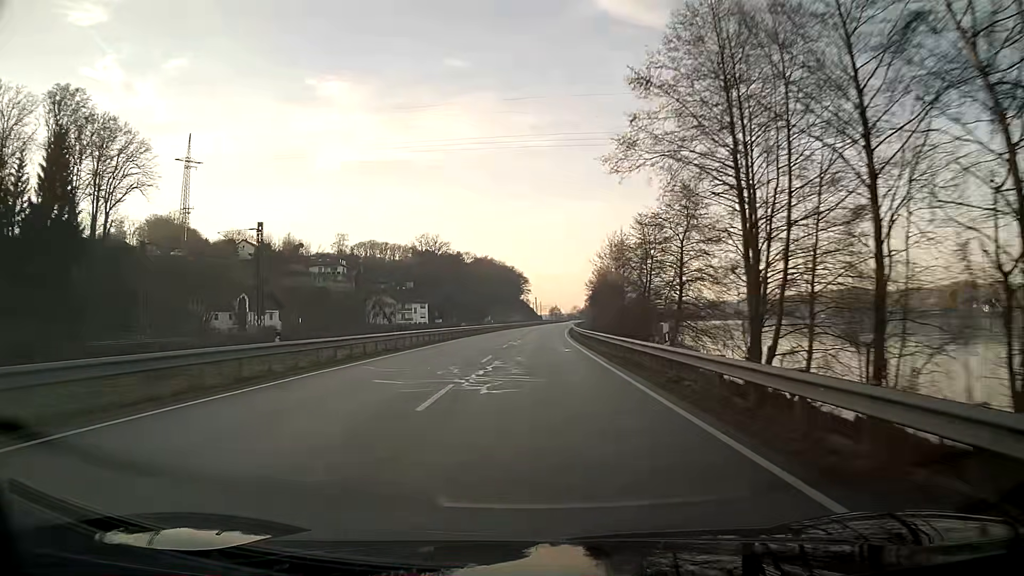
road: primary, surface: asphalt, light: Day
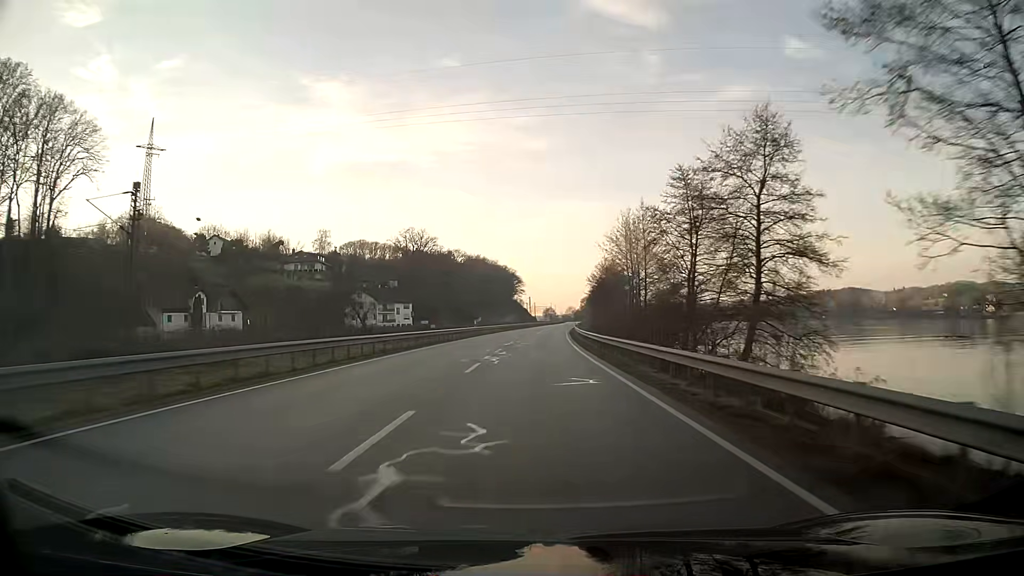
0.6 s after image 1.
(+0.1, +16.0) m; +1°
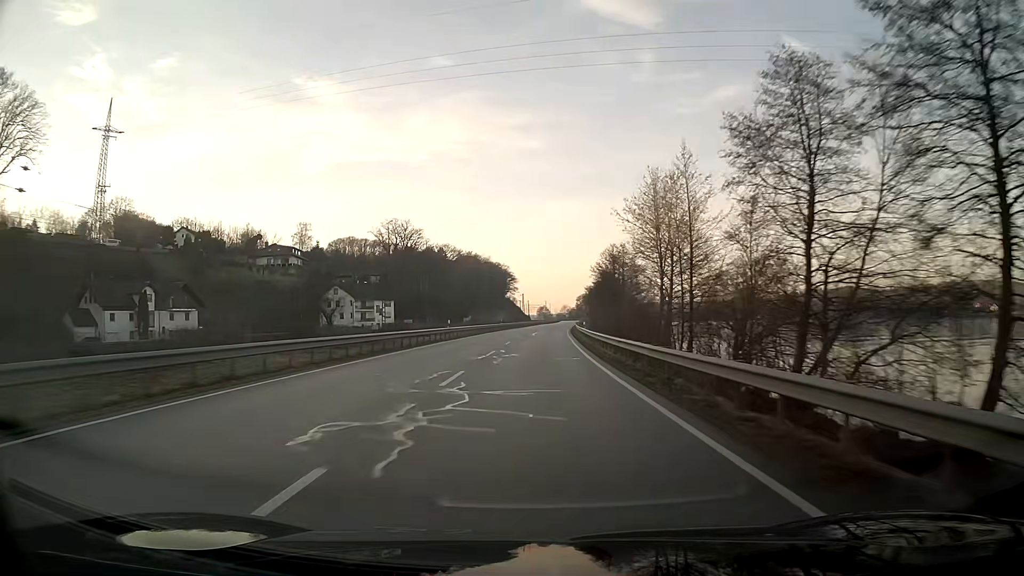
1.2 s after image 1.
(+0.1, +16.0) m; +1°
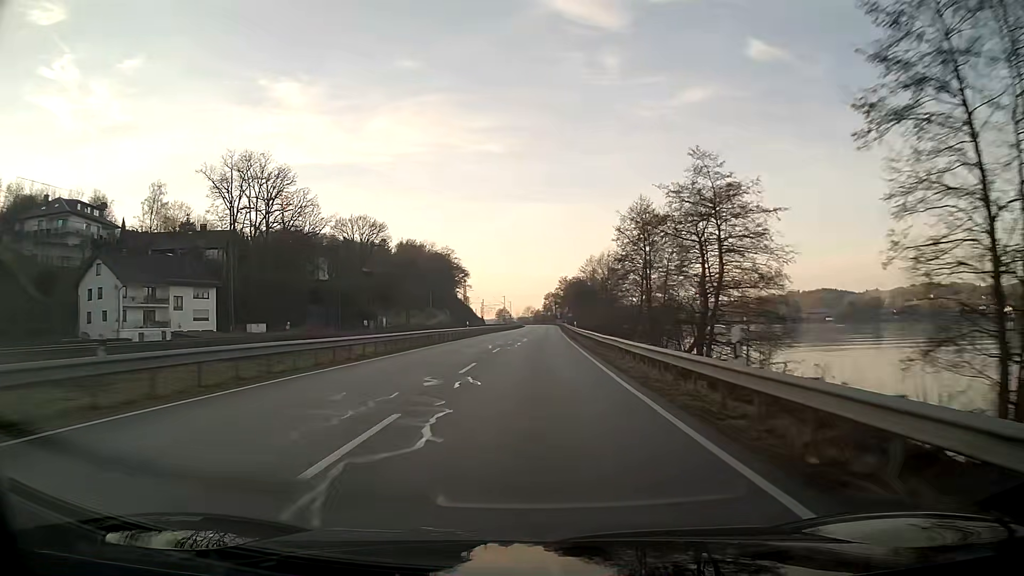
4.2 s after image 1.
(+2.3, +79.9) m; +3°
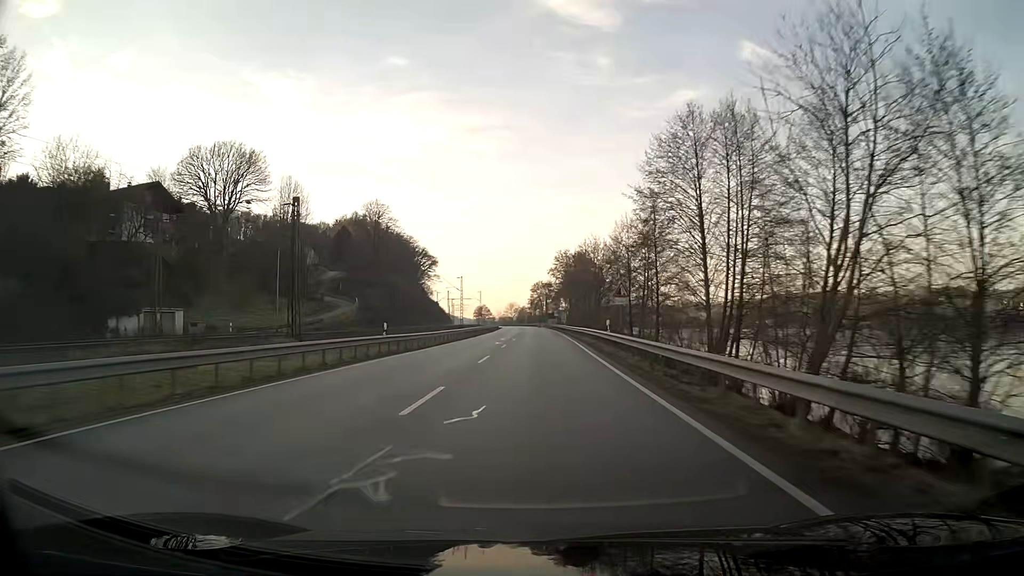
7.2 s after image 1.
(+1.1, +79.7) m; +1°
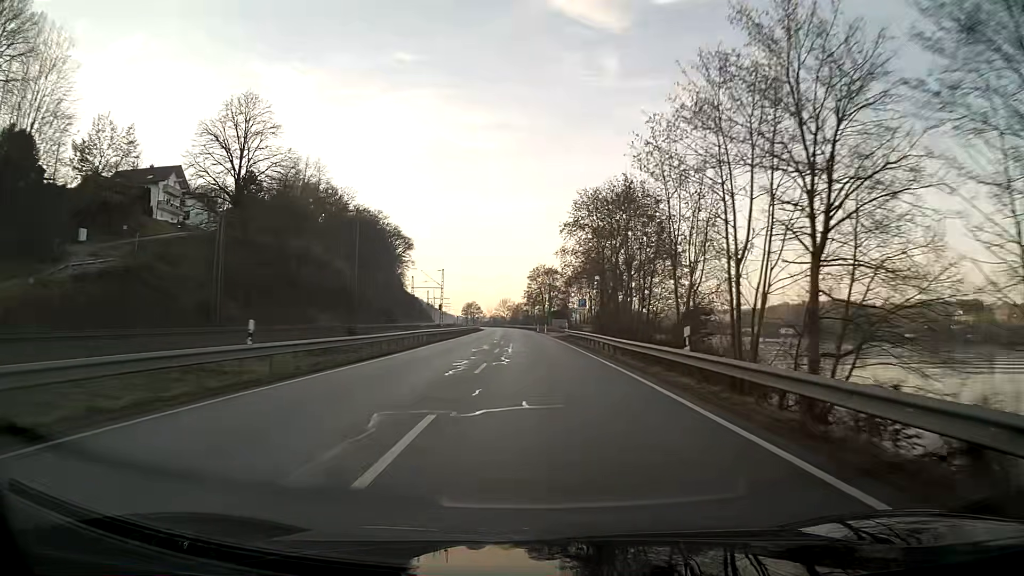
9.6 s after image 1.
(+0.1, +63.8) m; 0°
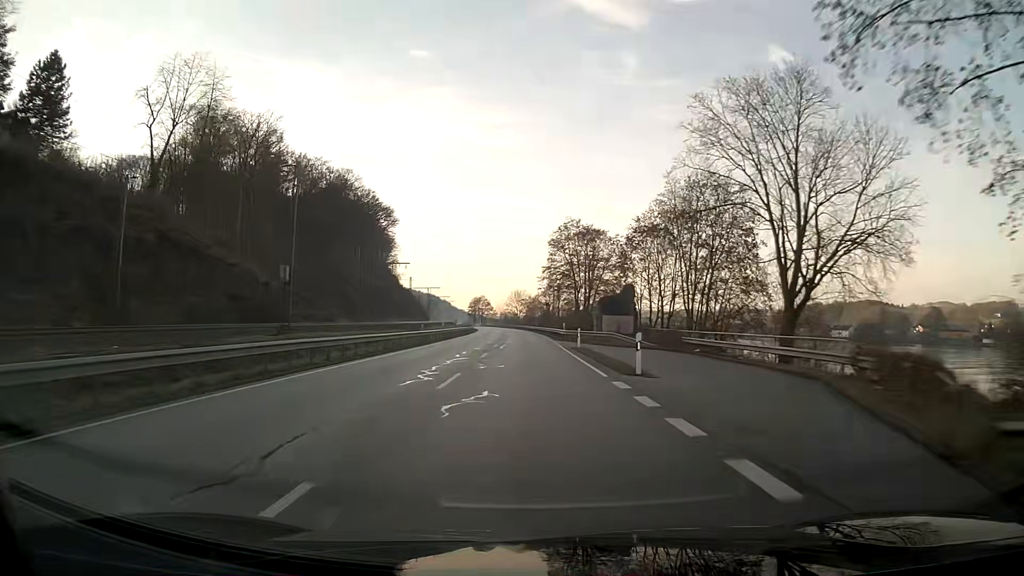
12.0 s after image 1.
(-0.8, +63.8) m; -2°
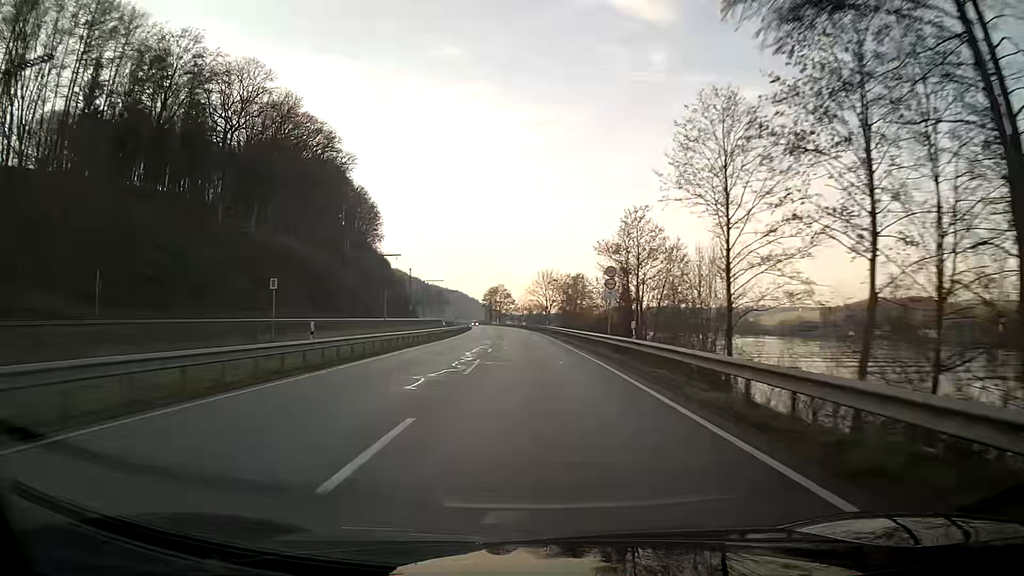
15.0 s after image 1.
(-1.8, +79.9) m; -3°
